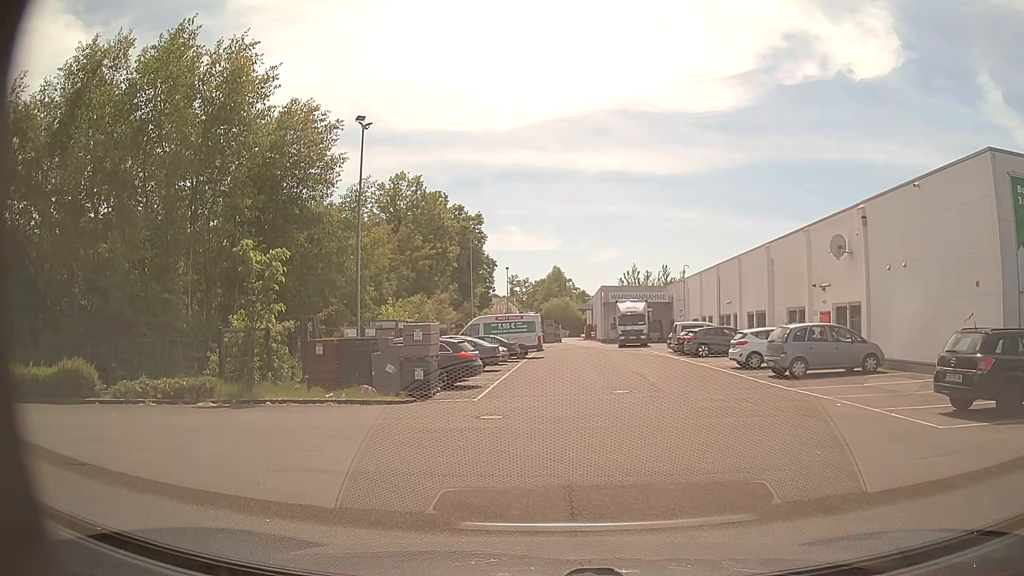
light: Day
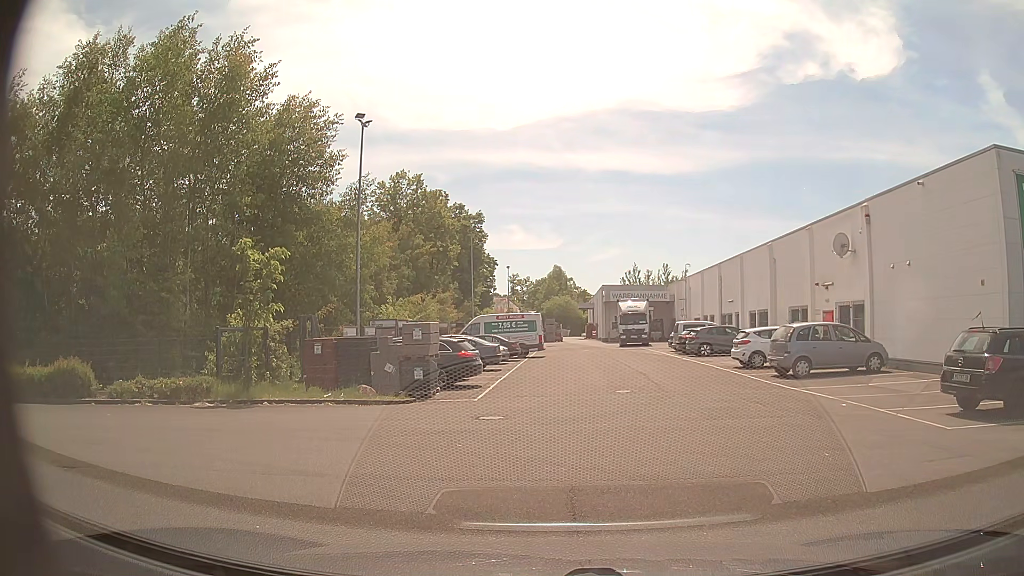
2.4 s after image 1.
(0.0, +0.3) m; 0°
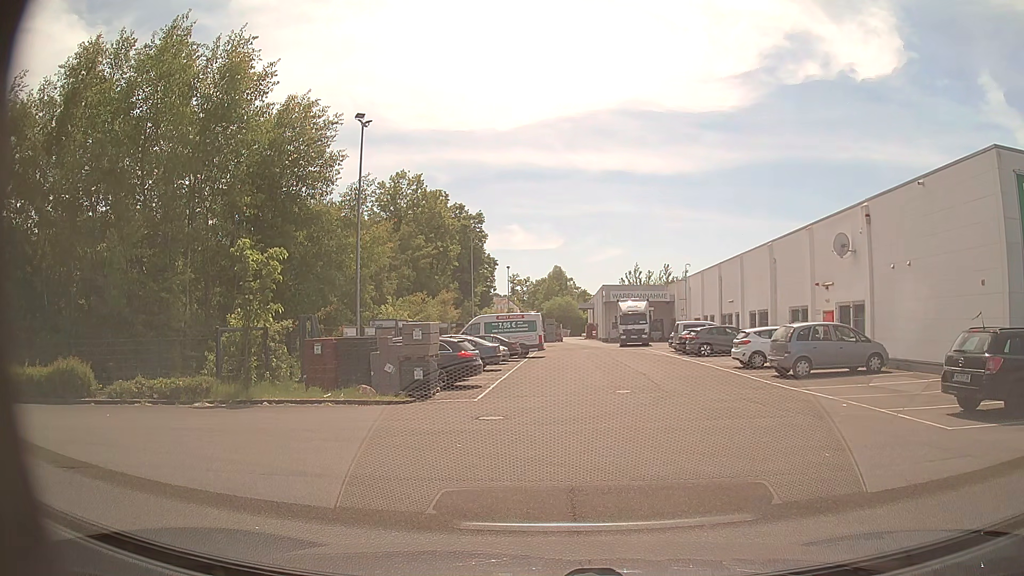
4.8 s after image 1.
(0.0, 0.0) m; 0°
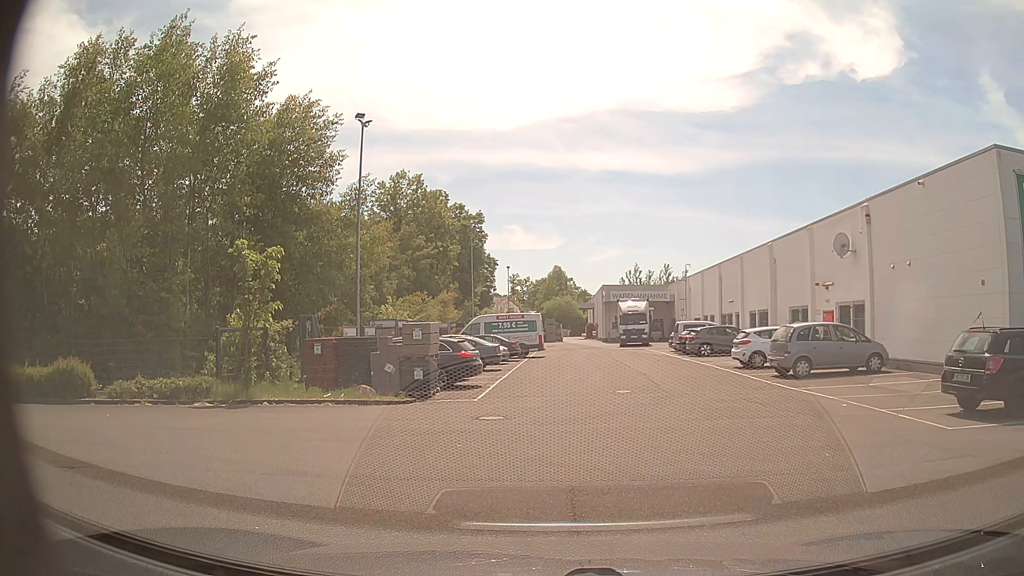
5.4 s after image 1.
(0.0, 0.0) m; 0°
